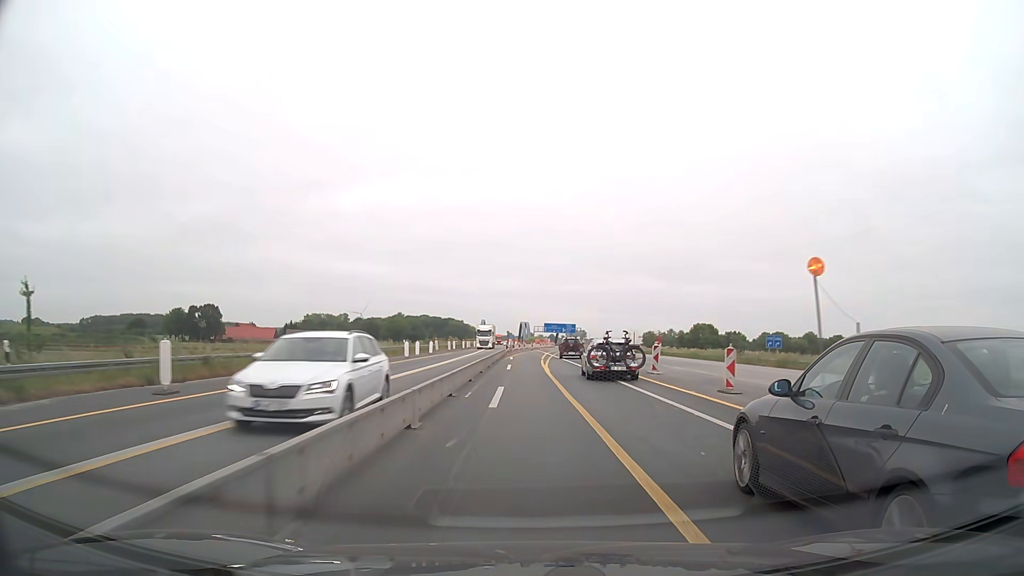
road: motorway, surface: asphalt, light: Day
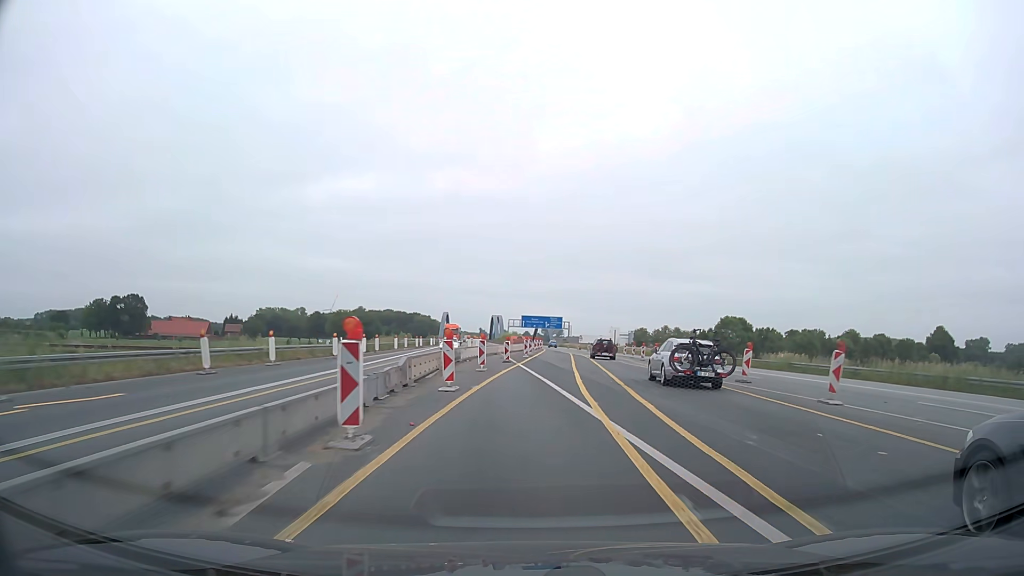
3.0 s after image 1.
(+0.3, +63.6) m; +2°
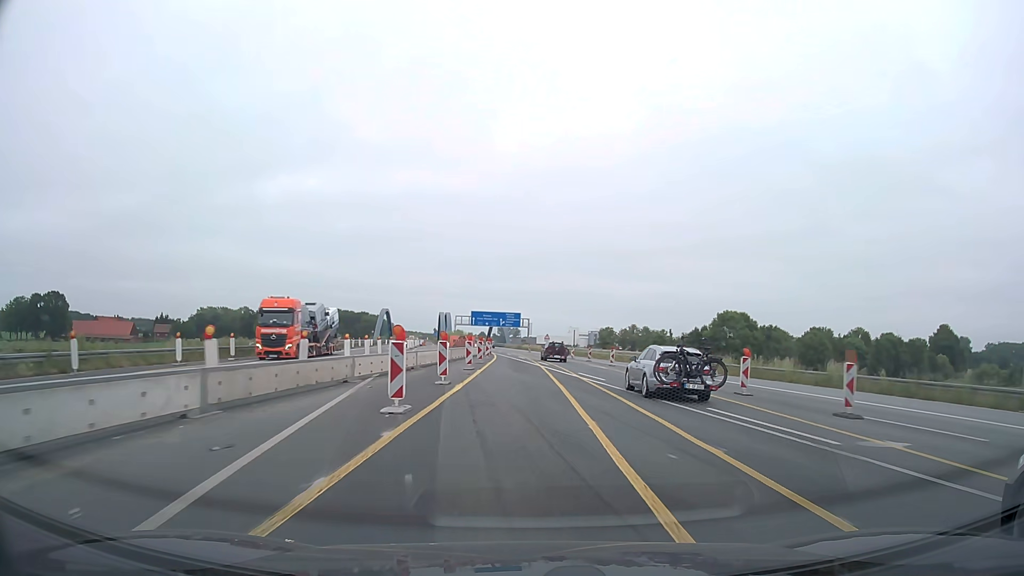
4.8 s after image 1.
(+1.5, +38.1) m; +4°
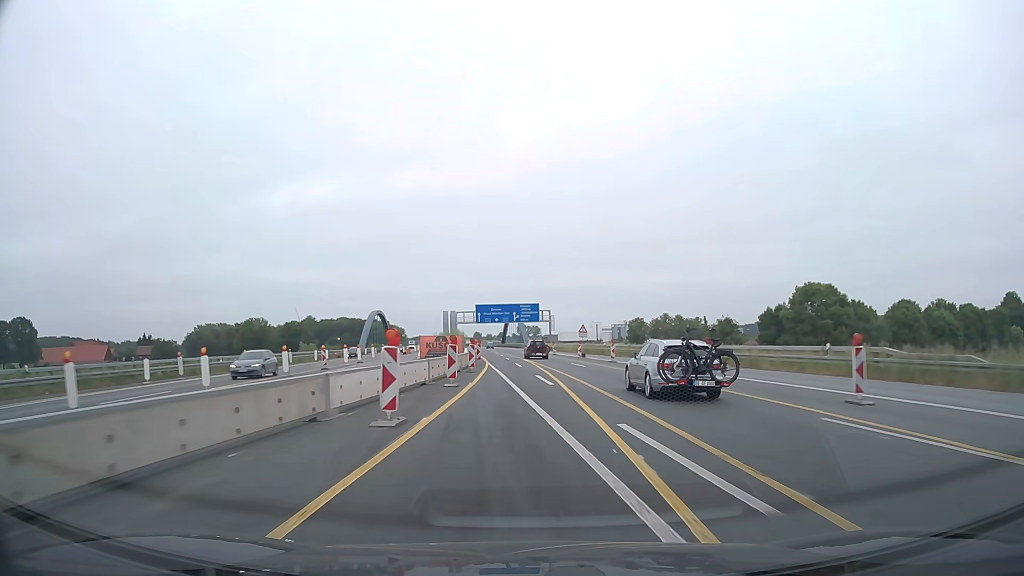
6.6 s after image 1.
(-0.2, +39.1) m; -1°
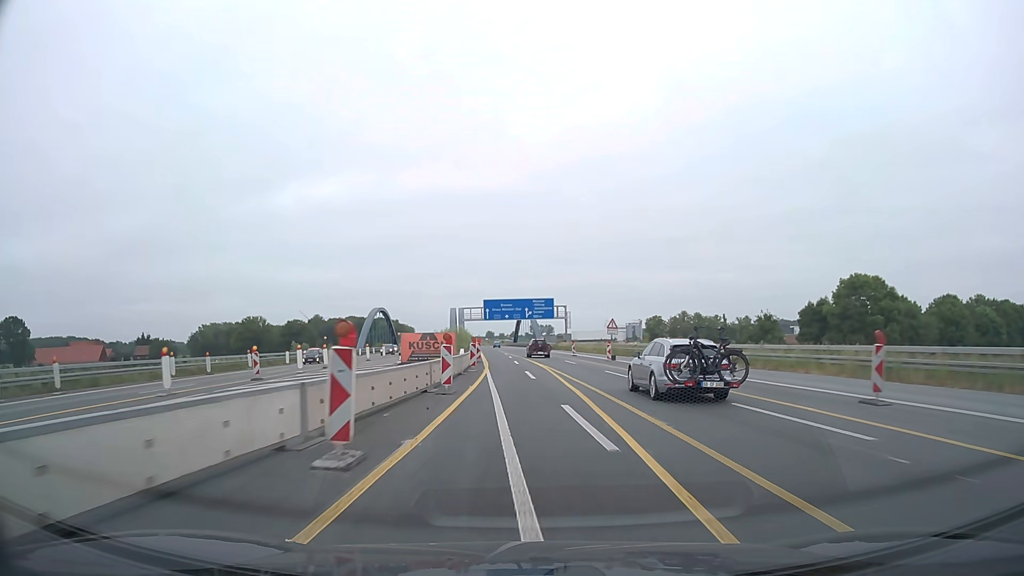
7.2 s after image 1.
(-0.1, +13.6) m; -1°
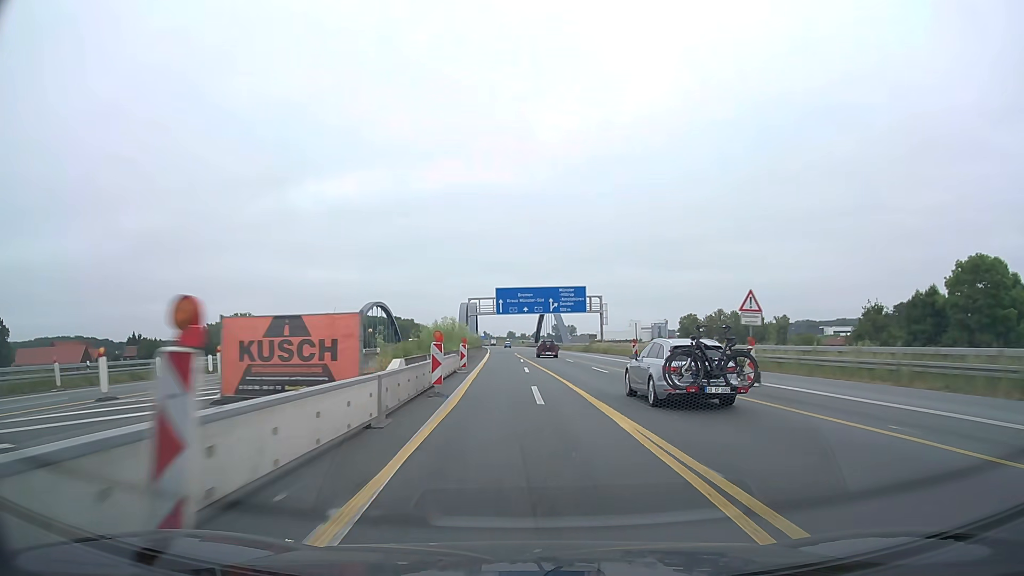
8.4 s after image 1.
(-0.5, +28.0) m; -2°
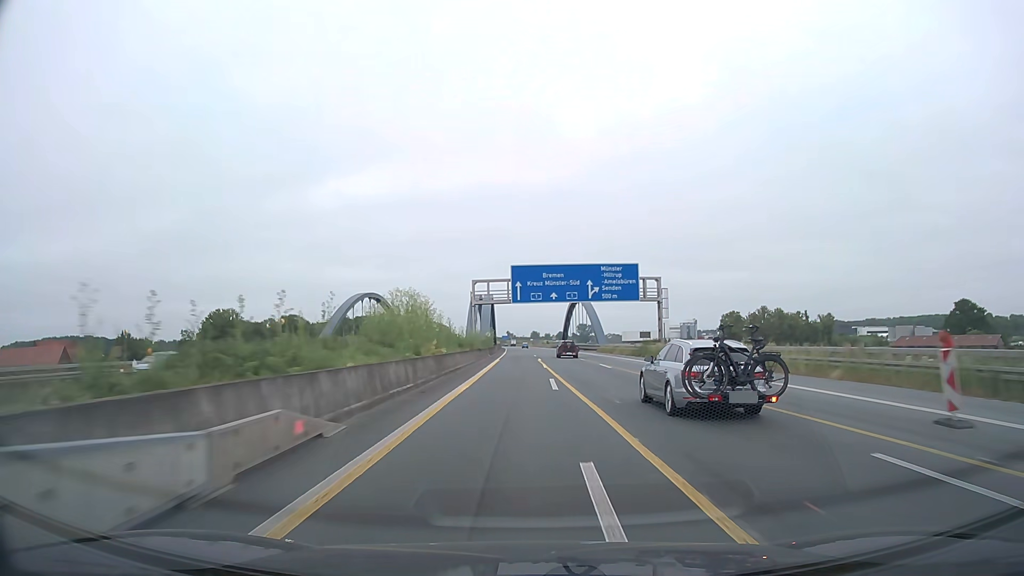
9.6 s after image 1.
(-0.5, +29.0) m; -2°
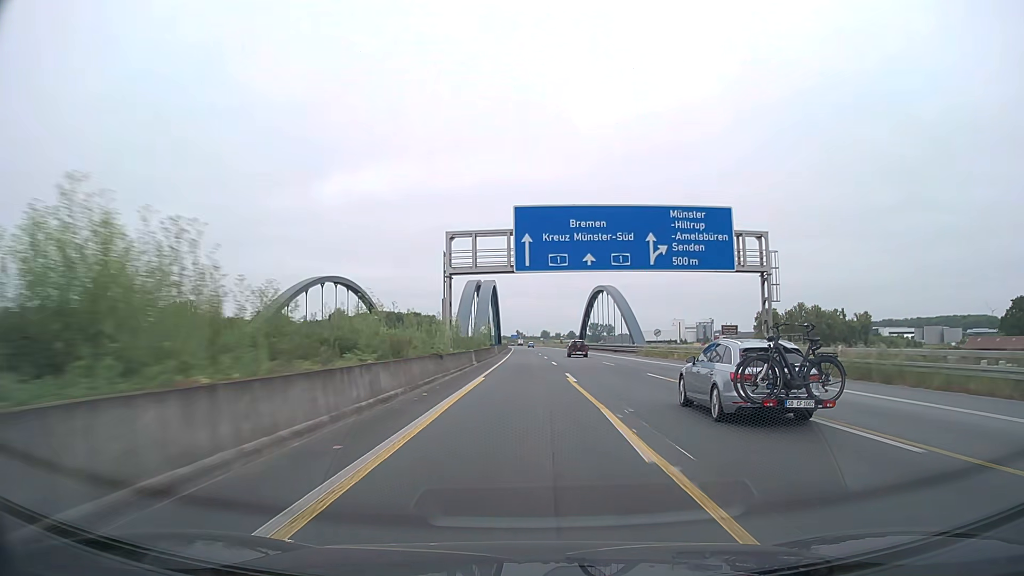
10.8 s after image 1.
(-0.4, +30.0) m; -1°
(0, +10) (0, +20) (0, +30) (0, +40) (0, +50) (0, +60) (0, +70) (0, +80) (0, +90) (+1, +100) m
